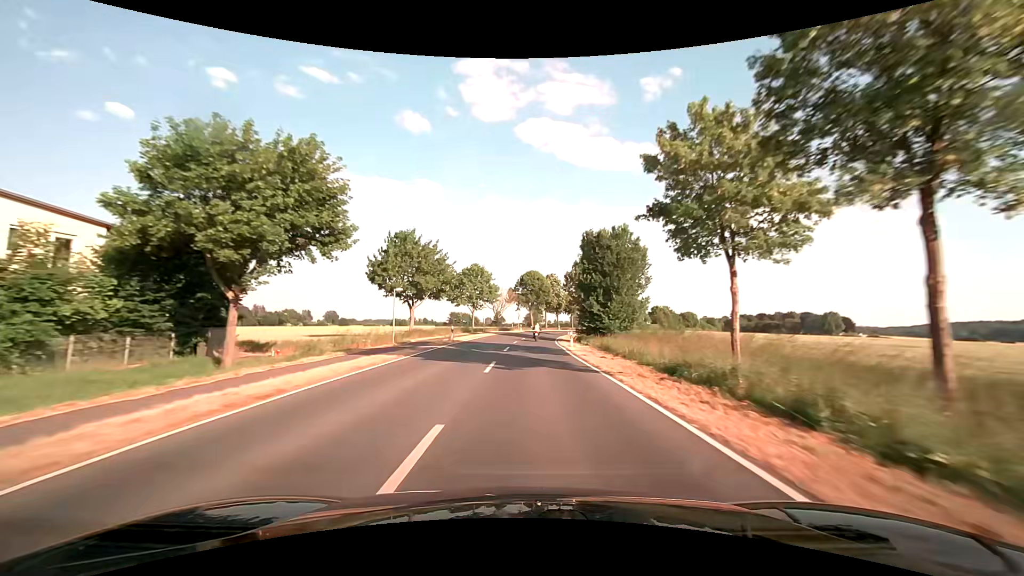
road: secondary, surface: asphalt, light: Day
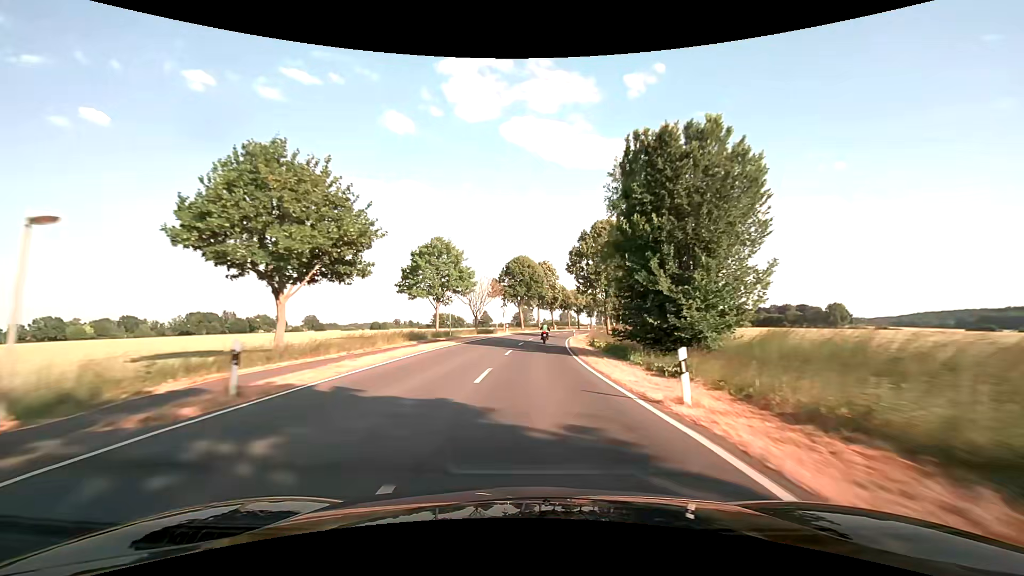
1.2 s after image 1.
(+0.1, +24.7) m; +1°
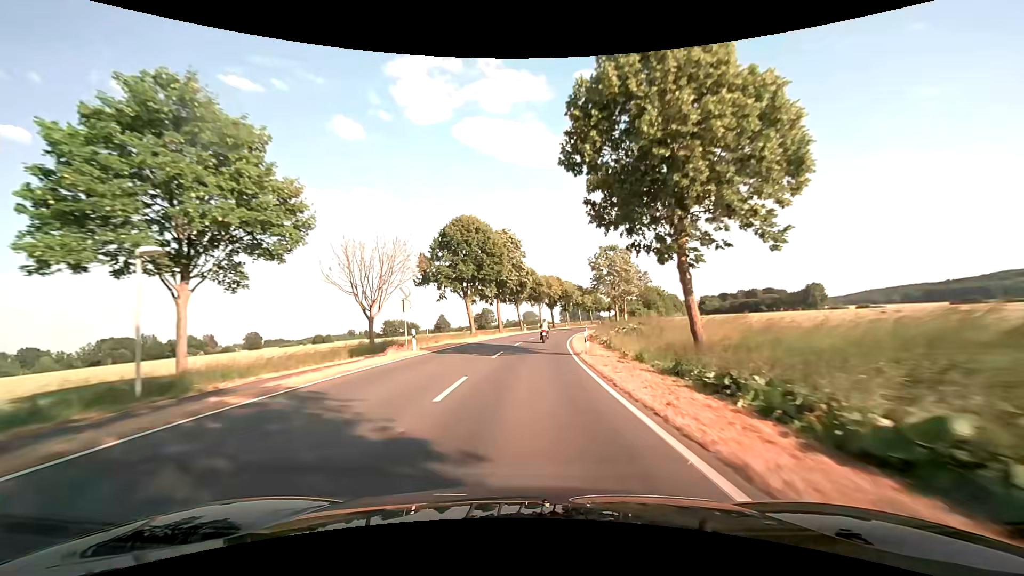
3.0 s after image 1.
(+1.7, +35.9) m; +5°
(0, +10) (0, +20) (+1, +30) (+1, +40) (+3, +50) (+4, +60) (+6, +70) (+8, +79) (+10, +89) (+12, +99) m
